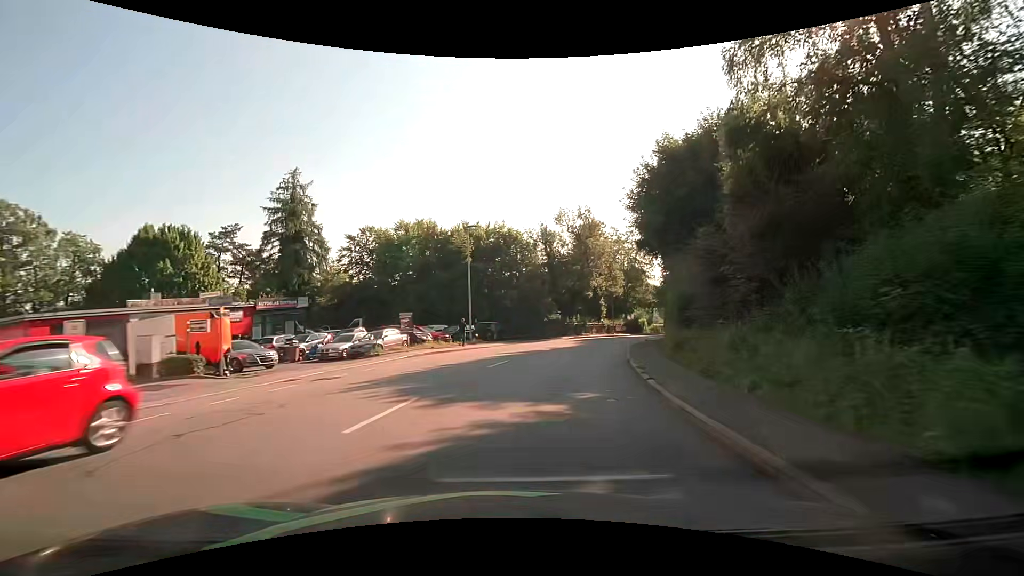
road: tertiary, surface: asphalt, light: Day
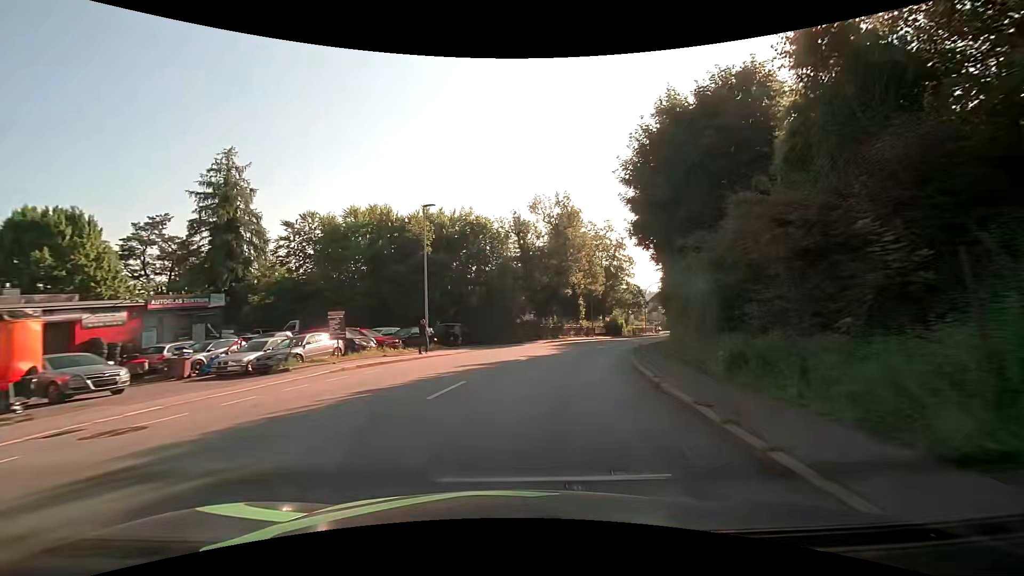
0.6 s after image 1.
(+0.2, +6.6) m; +3°
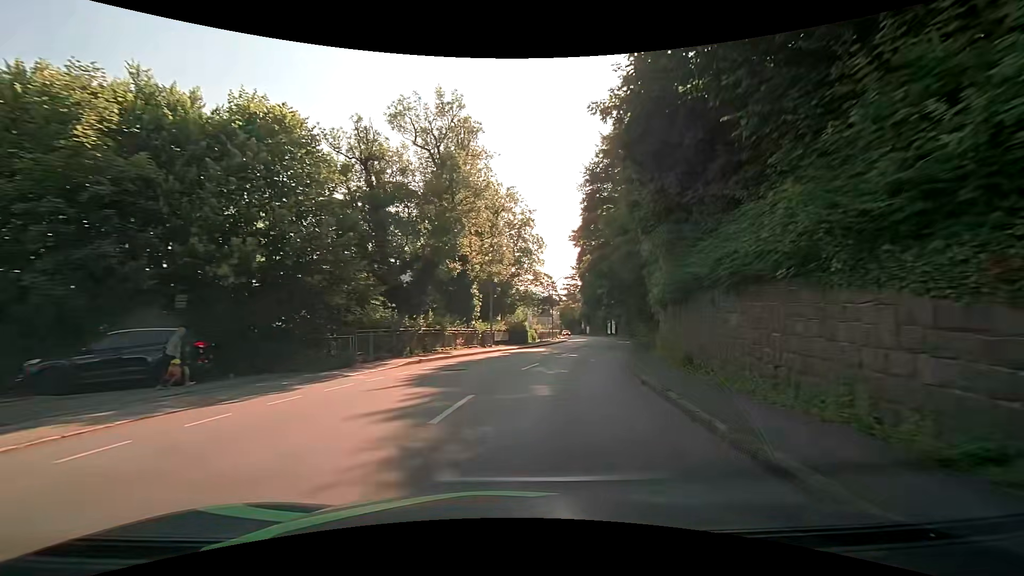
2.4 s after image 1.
(+2.5, +20.8) m; +14°
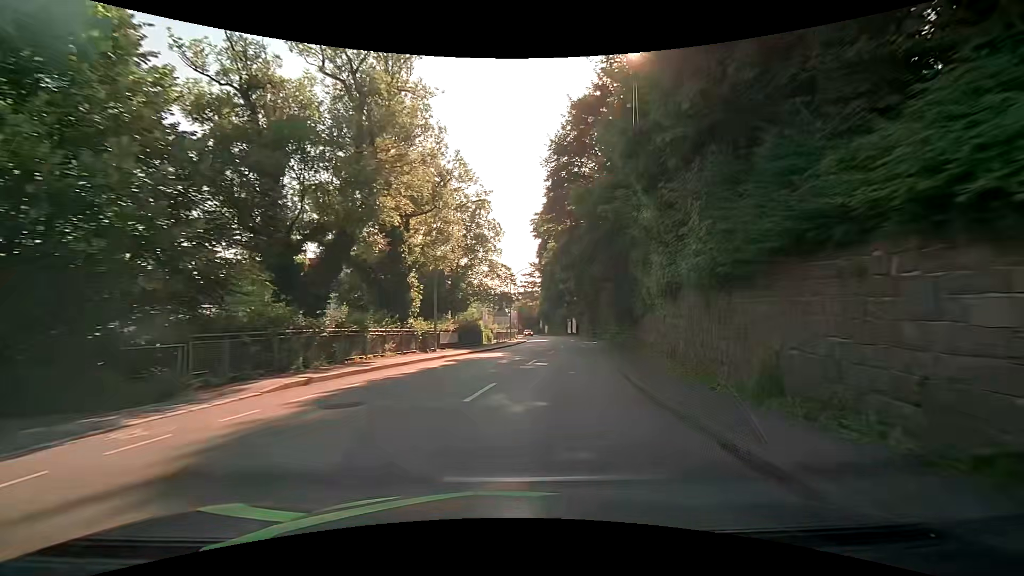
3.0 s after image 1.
(+0.3, +7.3) m; +4°
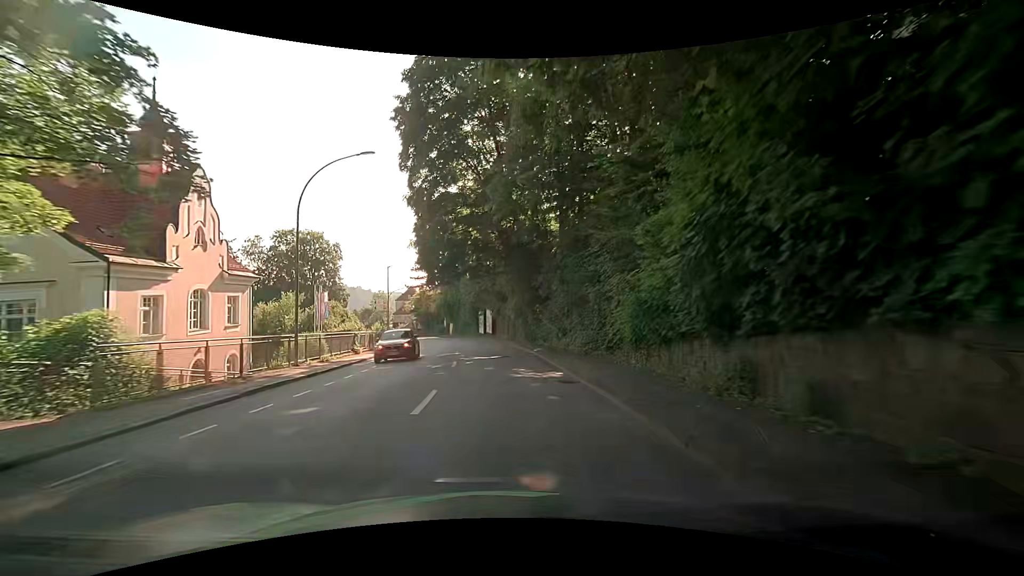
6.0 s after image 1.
(+5.8, +37.6) m; +11°
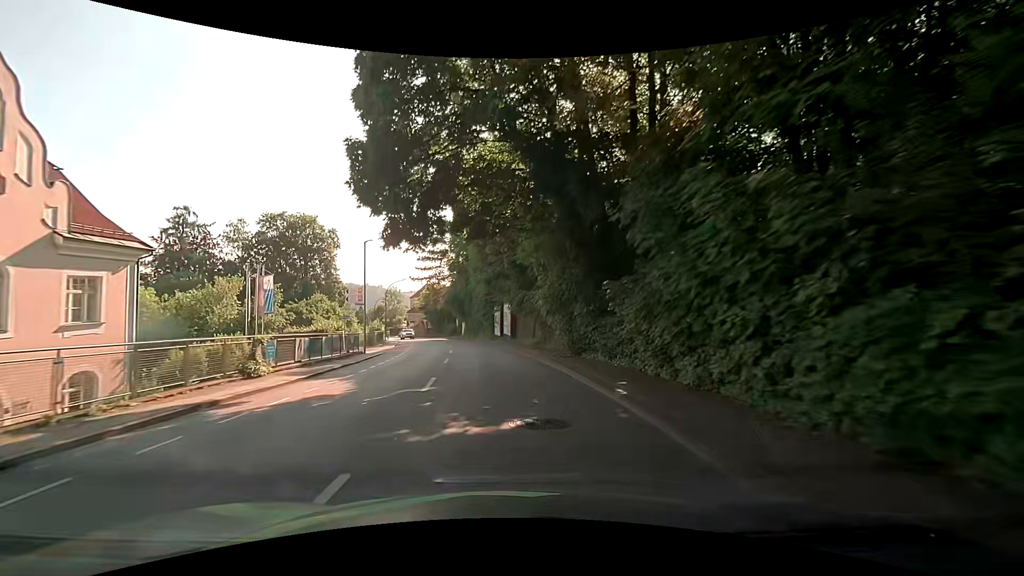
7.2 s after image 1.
(-0.4, +15.0) m; -3°
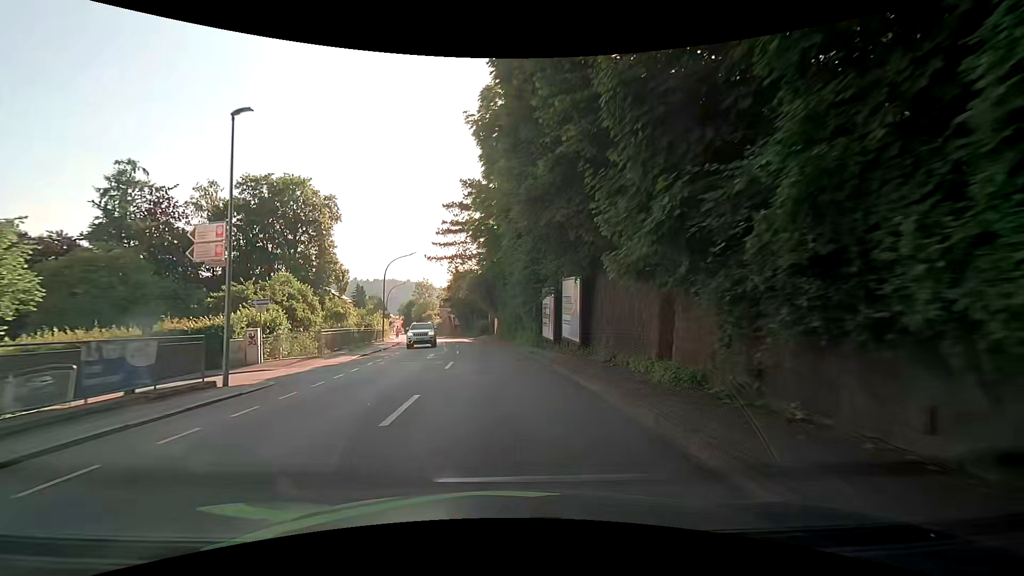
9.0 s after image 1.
(-0.9, +21.9) m; -5°
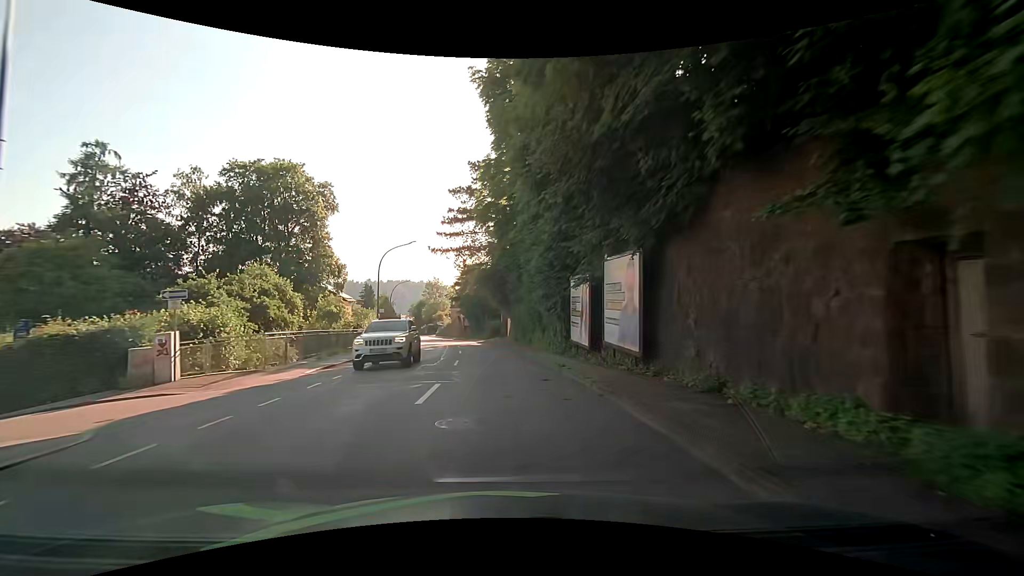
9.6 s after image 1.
(0.0, +7.2) m; -1°
(0, +10) (-1, +20) (-2, +30) (-3, +40) (-5, +50) (-6, +60) (-9, +69) (-11, +79) (-13, +89) (-15, +99) m
